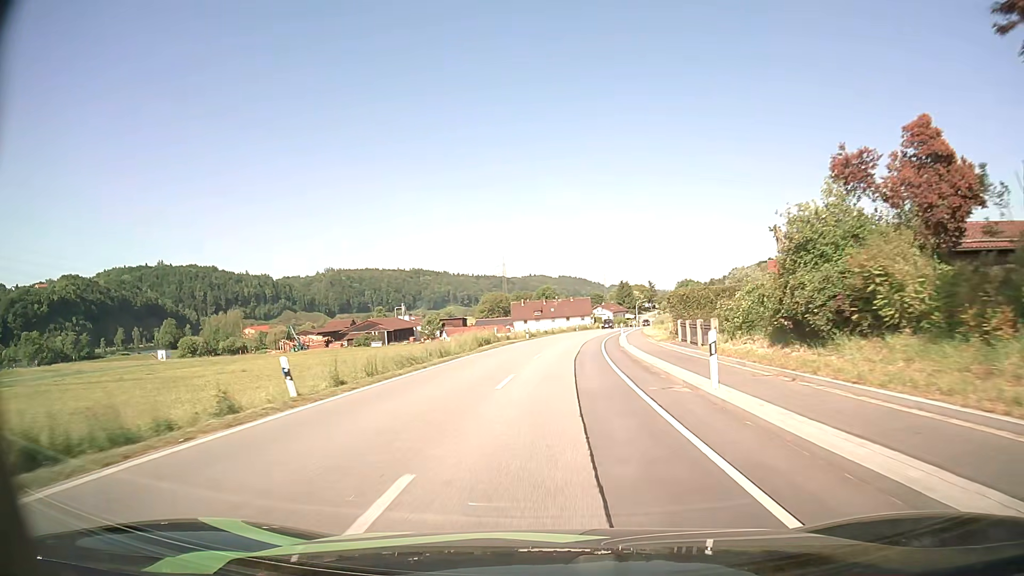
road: secondary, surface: asphalt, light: Day
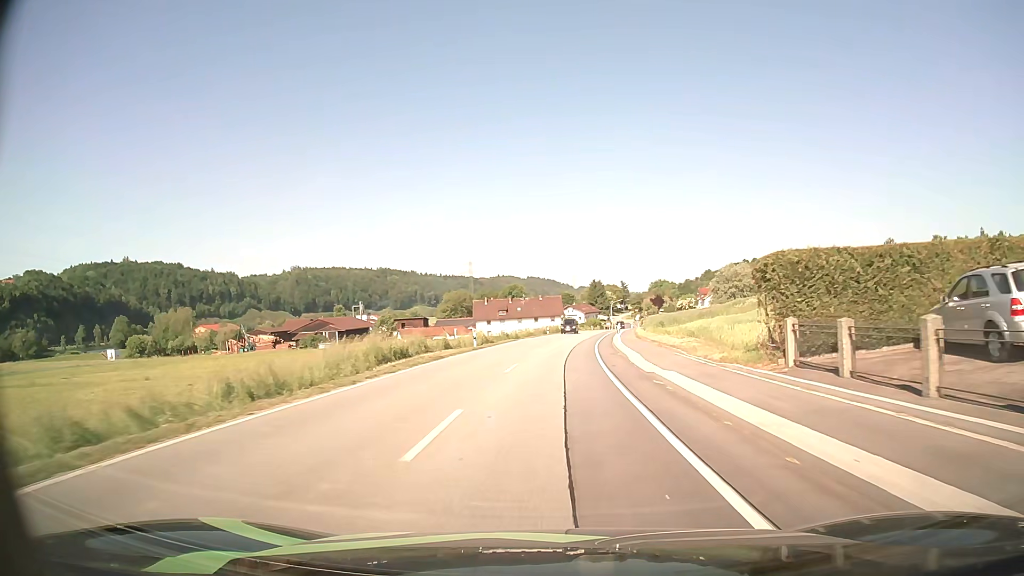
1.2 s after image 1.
(+0.4, +19.5) m; +2°
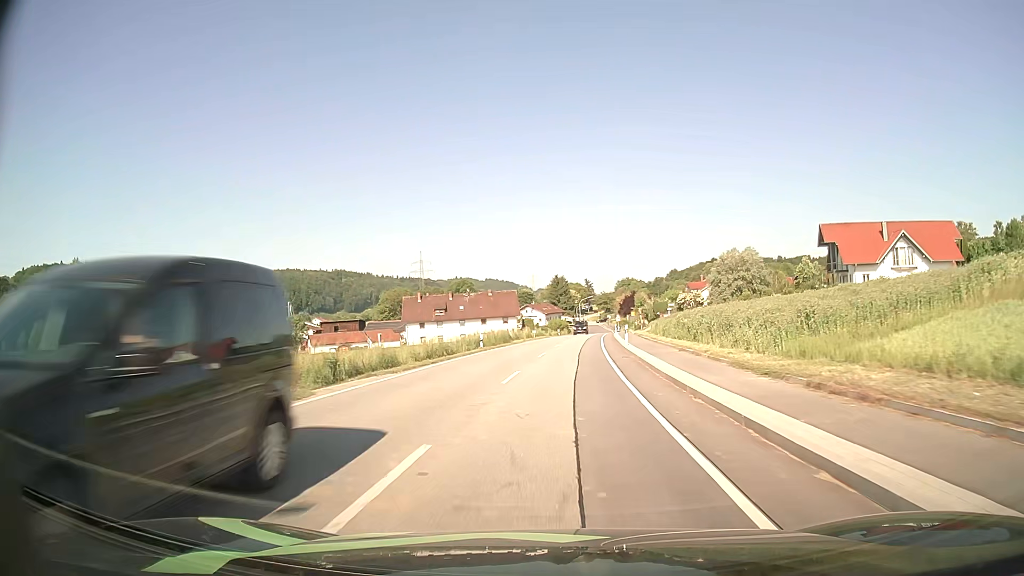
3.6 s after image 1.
(+1.4, +39.3) m; +4°
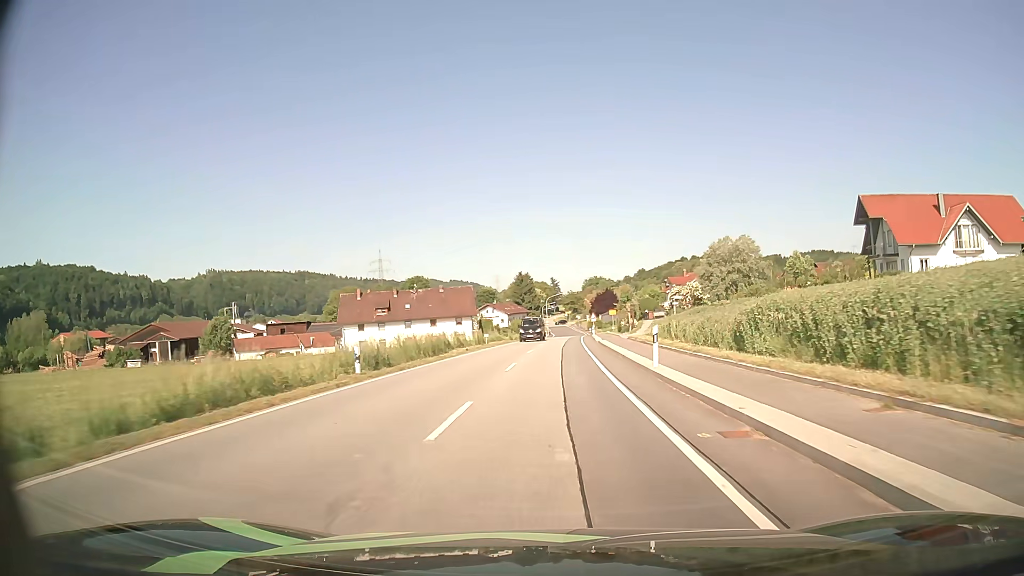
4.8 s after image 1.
(+0.5, +19.8) m; +3°
